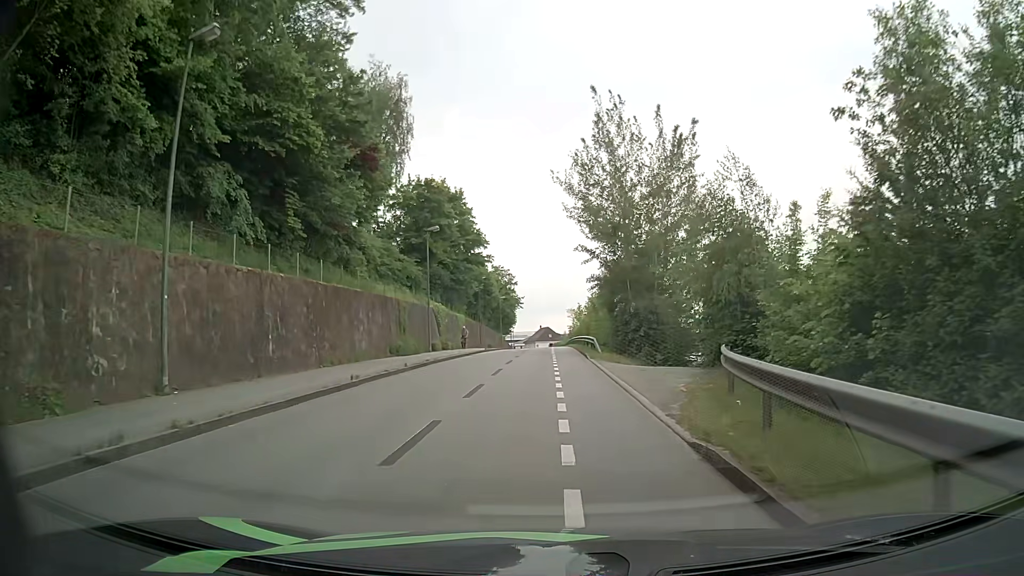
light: Day
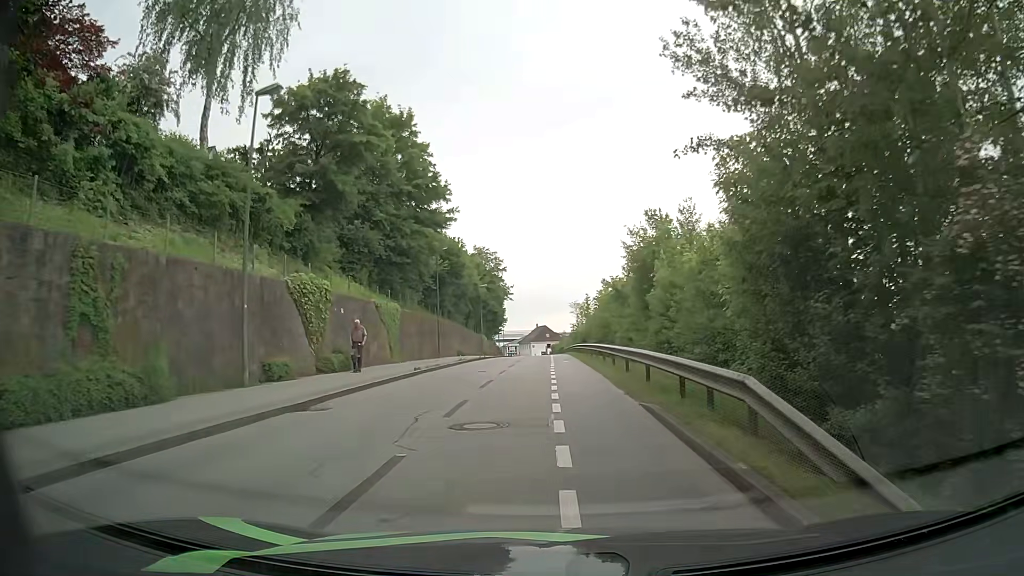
(-0.5, +26.3) m; -1°
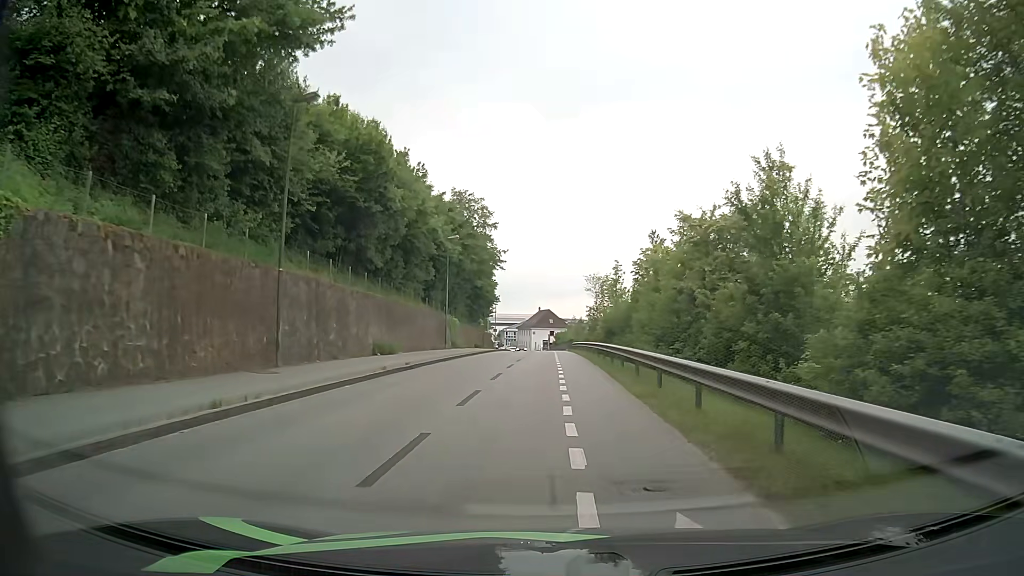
(0.0, +29.0) m; 0°
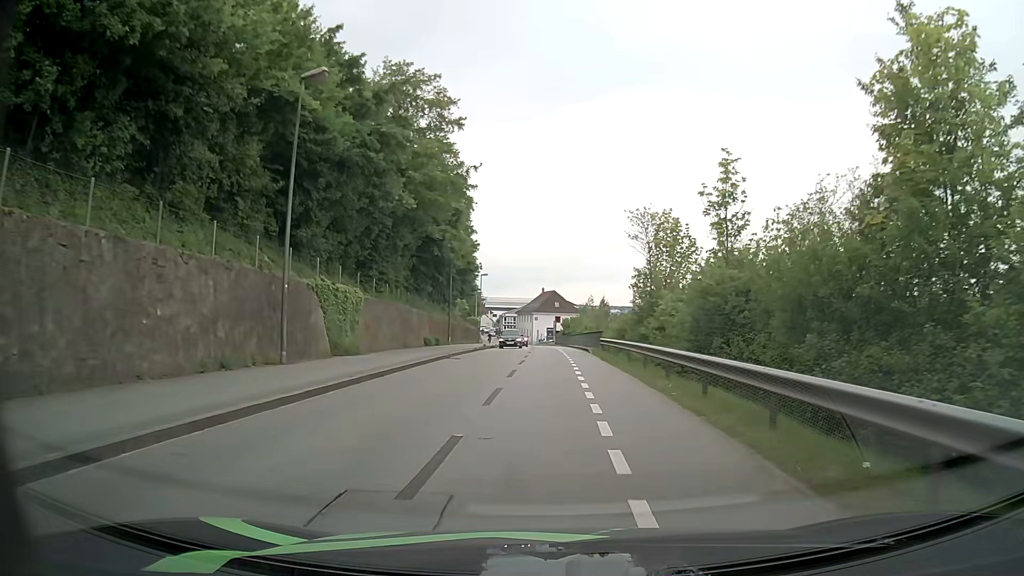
(-0.3, +30.5) m; 0°
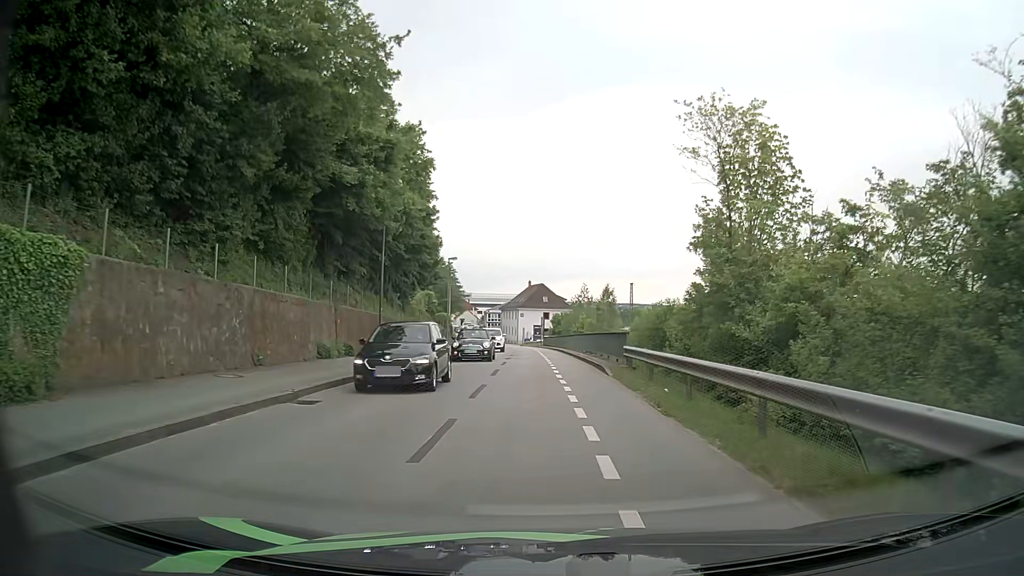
(+0.1, +16.5) m; +1°
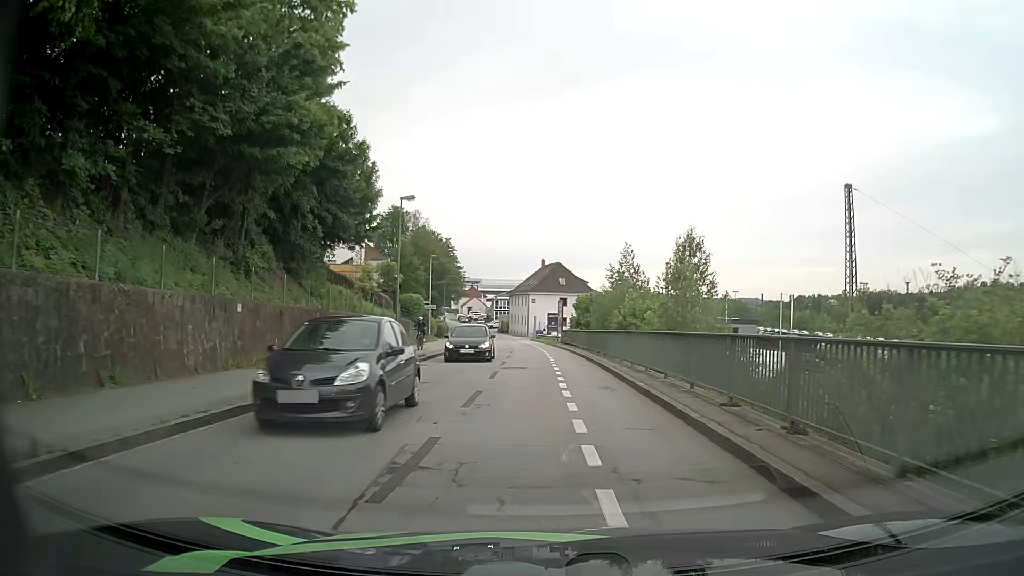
(-0.3, +25.5) m; -2°
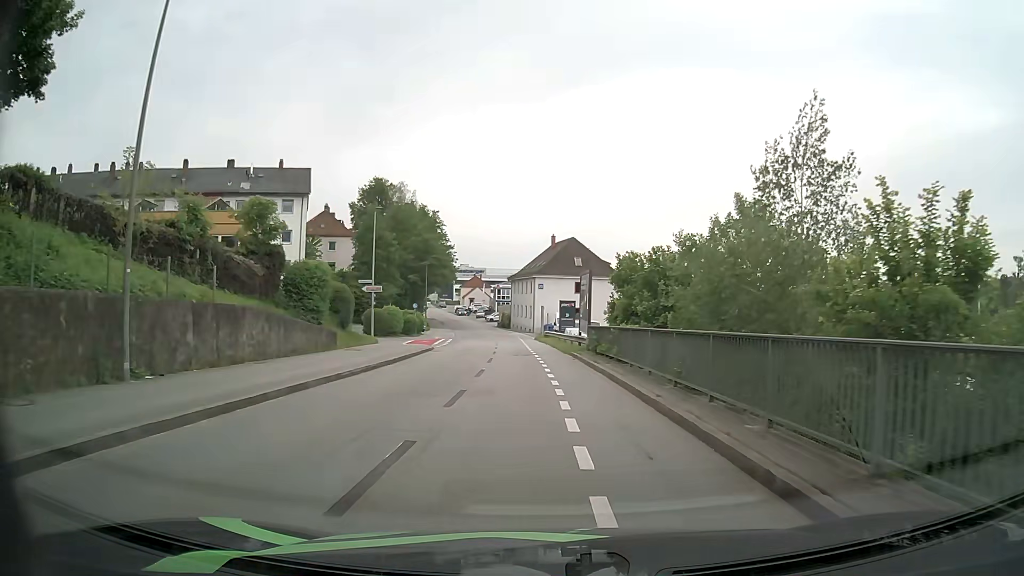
(+0.3, +24.5) m; 0°
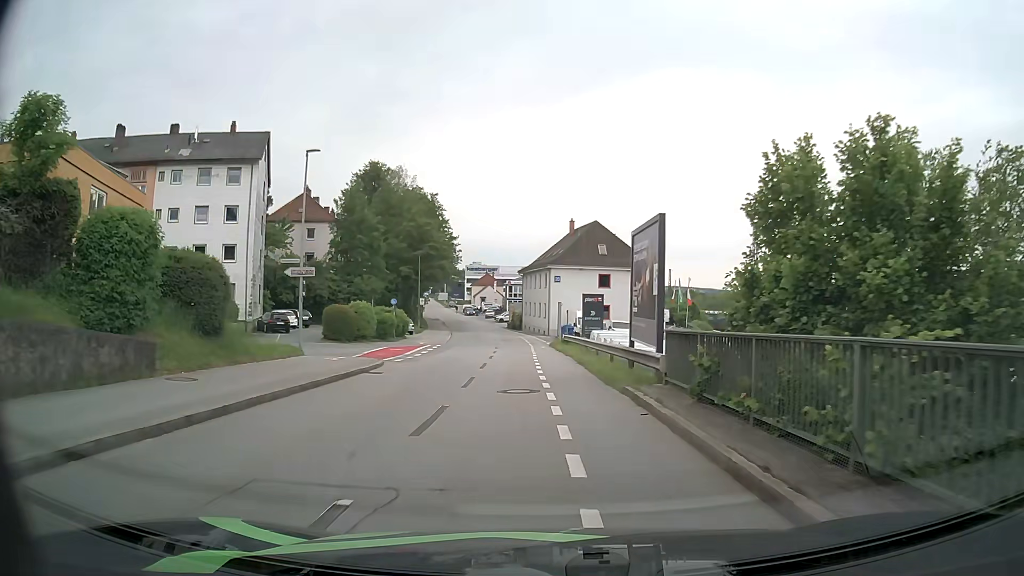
(-0.1, +14.6) m; -2°
(0, +10) (0, +20) (-1, +30) (-2, +40) (-2, +50) (-3, +60) (-4, +70) (-5, +80) (-7, +90) (-9, +99) m
